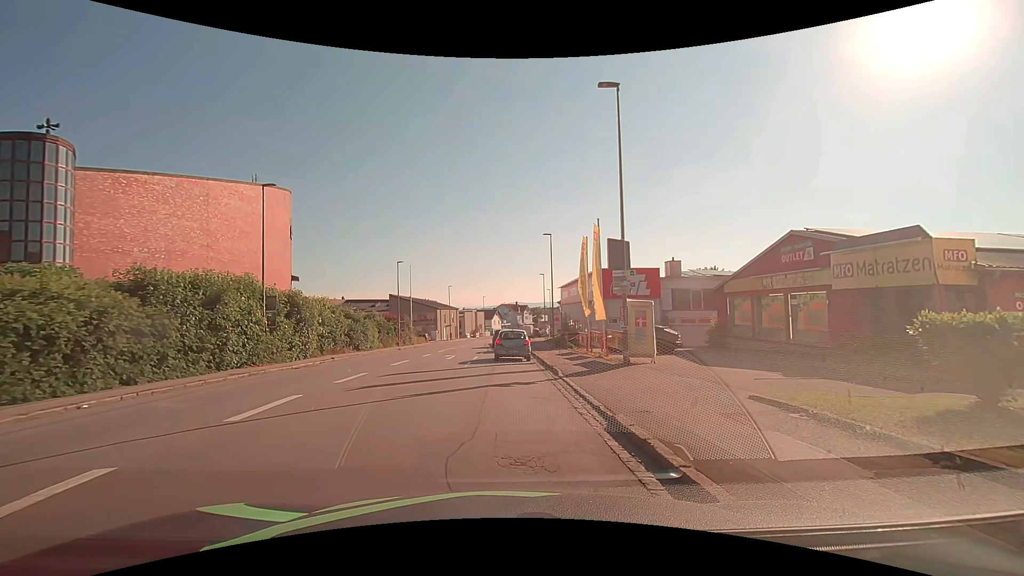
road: tertiary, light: Day
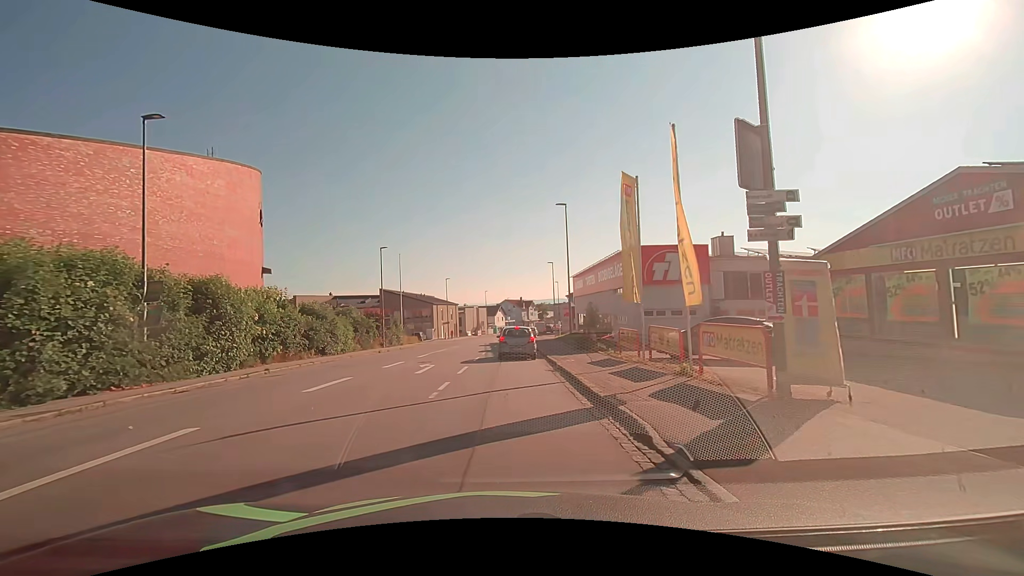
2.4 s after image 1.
(+0.2, +10.0) m; -1°
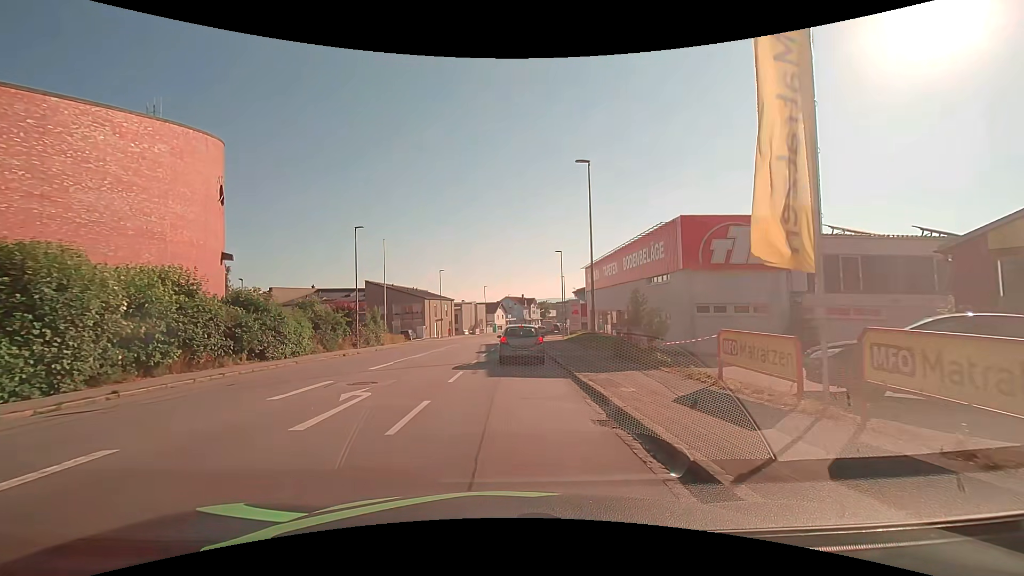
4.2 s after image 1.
(+0.2, +9.2) m; +1°
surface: asphalt
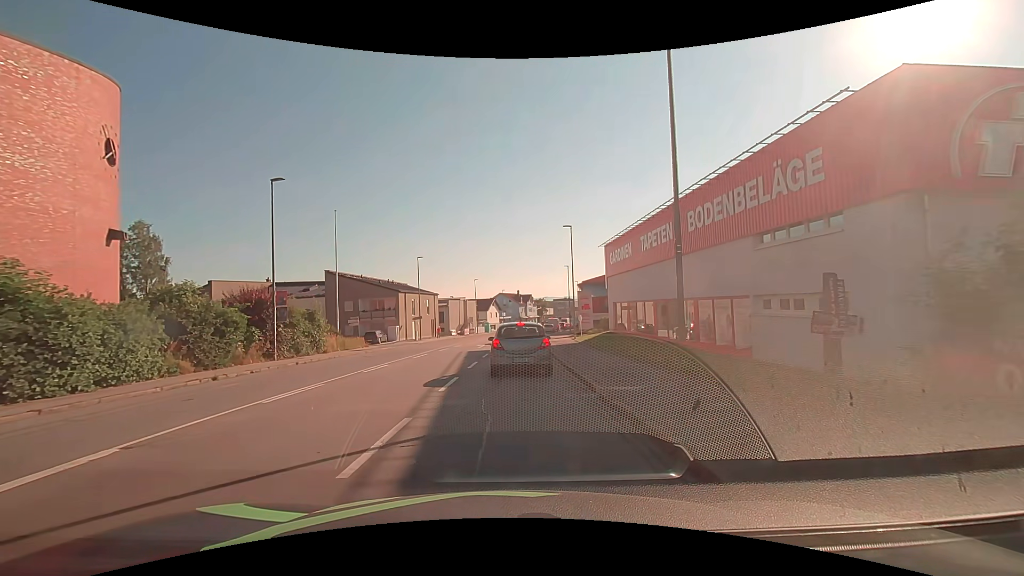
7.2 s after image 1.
(+0.1, +14.0) m; +1°
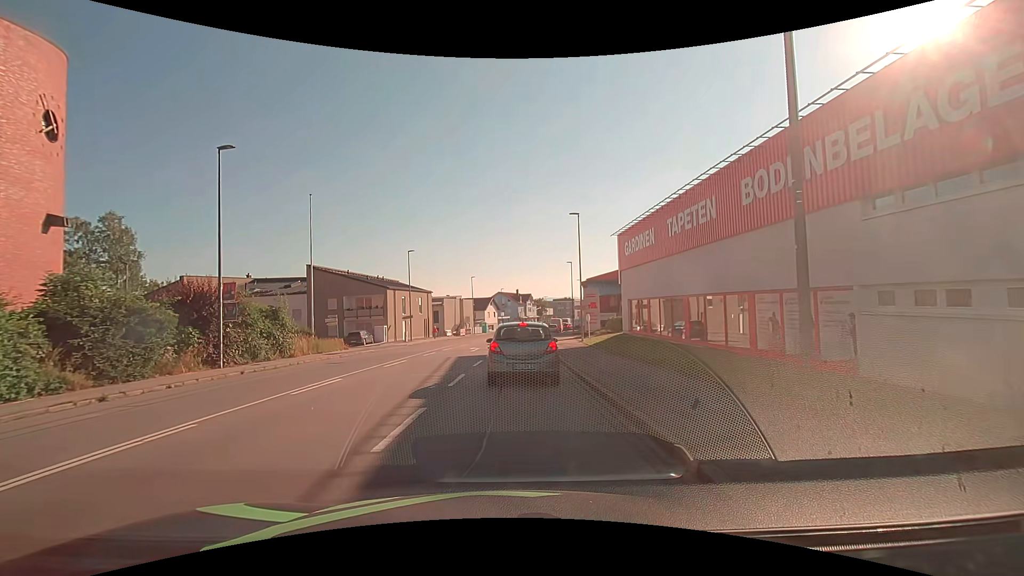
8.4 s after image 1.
(0.0, +5.1) m; 0°
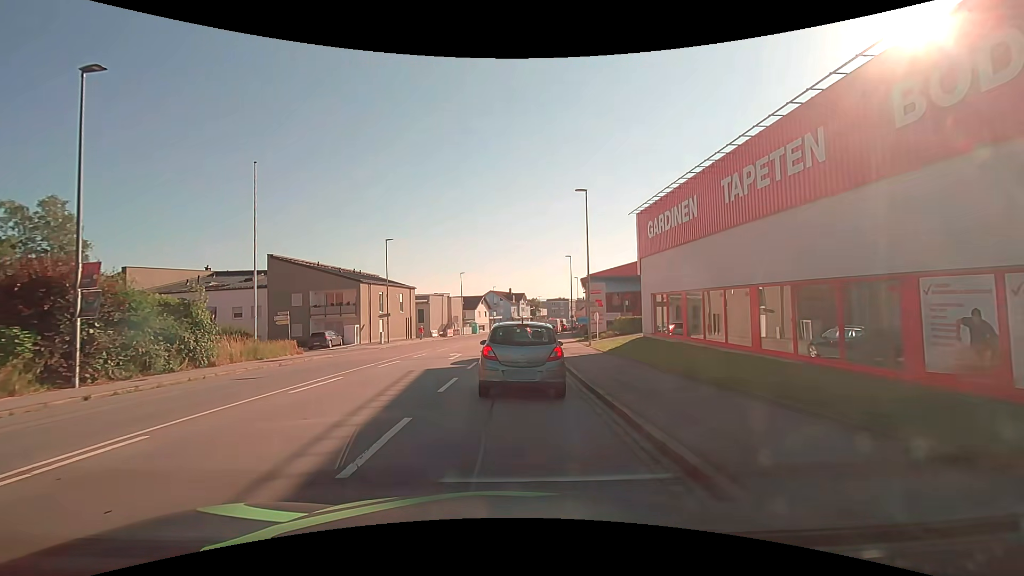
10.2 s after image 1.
(0.0, +7.1) m; 0°
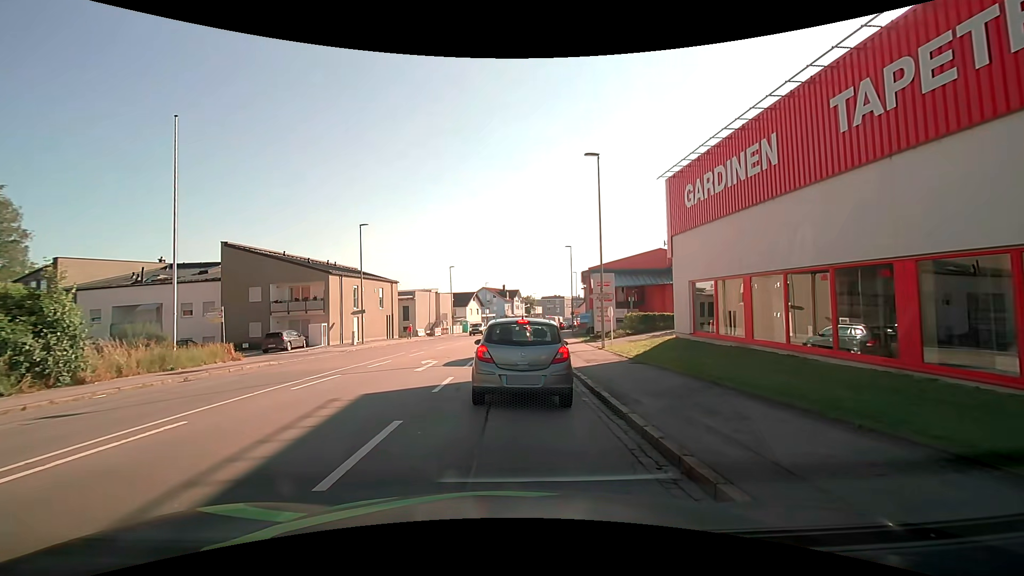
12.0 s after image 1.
(+0.1, +6.4) m; +1°
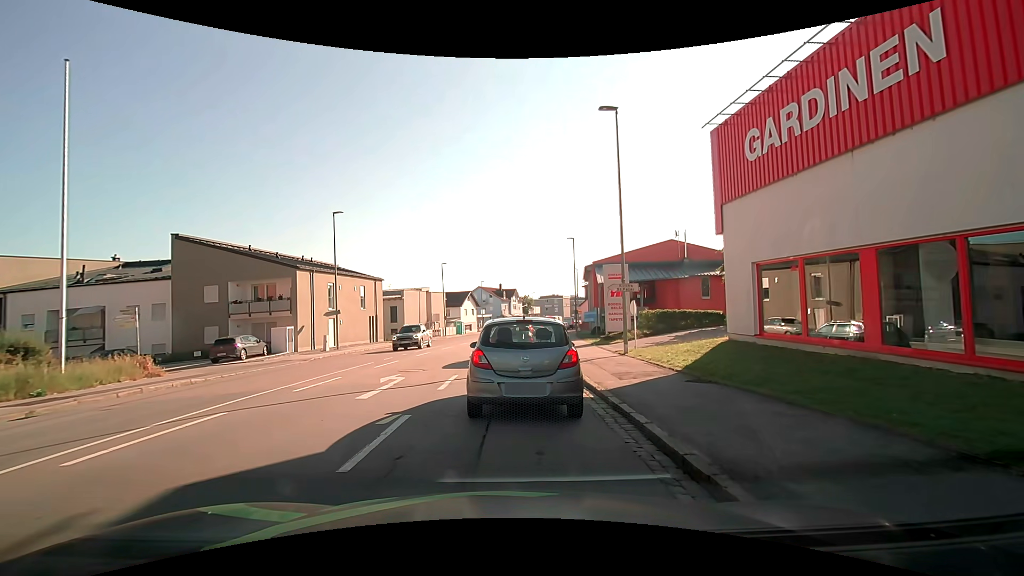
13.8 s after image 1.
(0.0, +5.4) m; +1°
(0, +10) (0, +20) (+1, +30) (+1, +40) (+2, +50) (+3, +60) (+4, +70) (+6, +80) (+8, +90) (+10, +99) m
